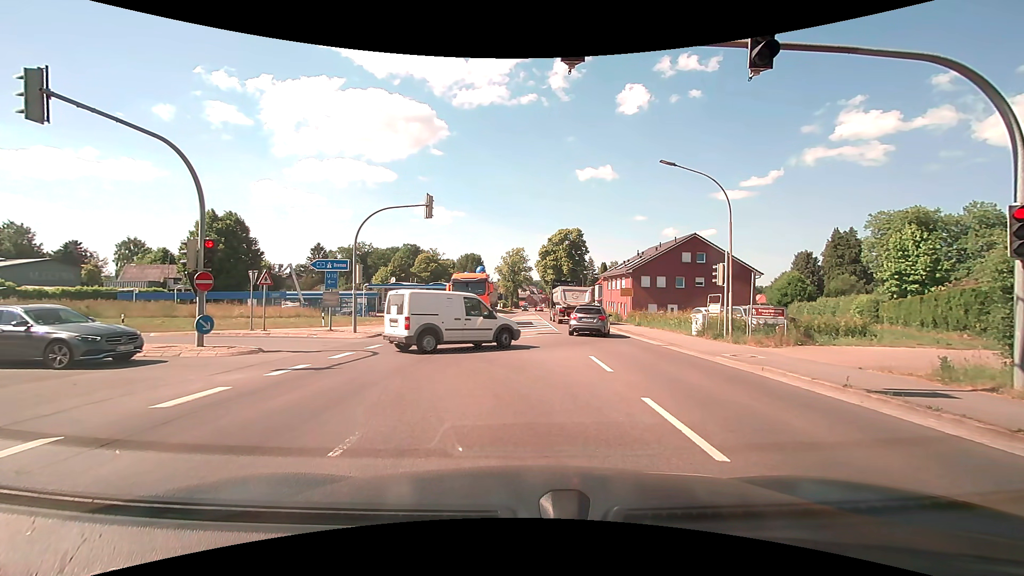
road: secondary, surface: asphalt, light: Day
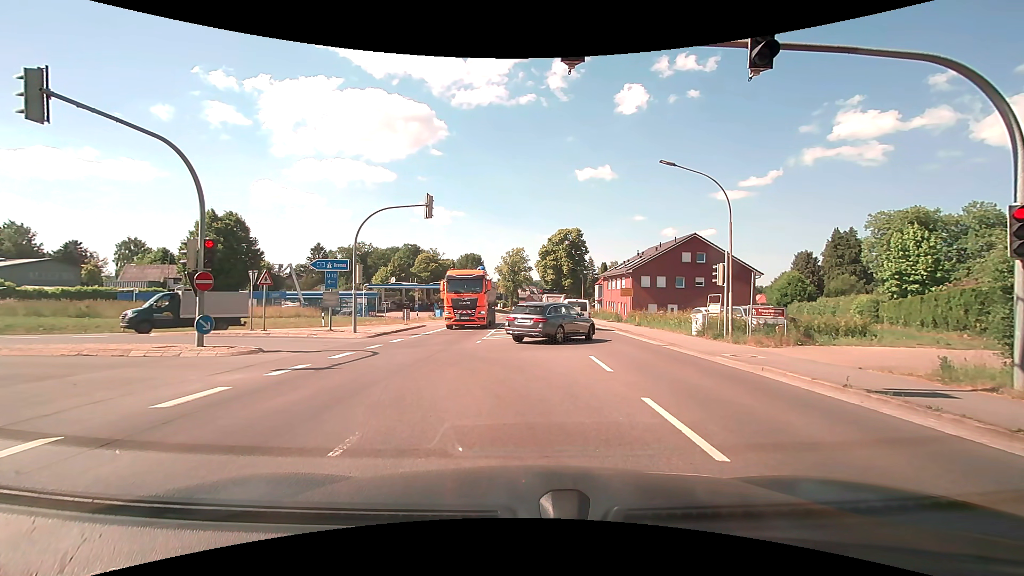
(0.0, 0.0) m; 0°
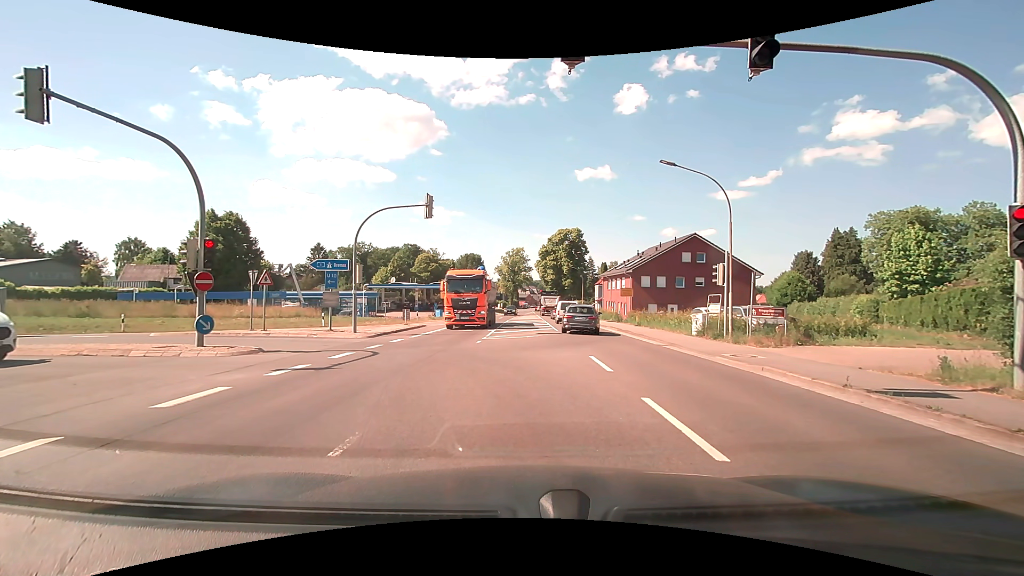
(0.0, 0.0) m; 0°
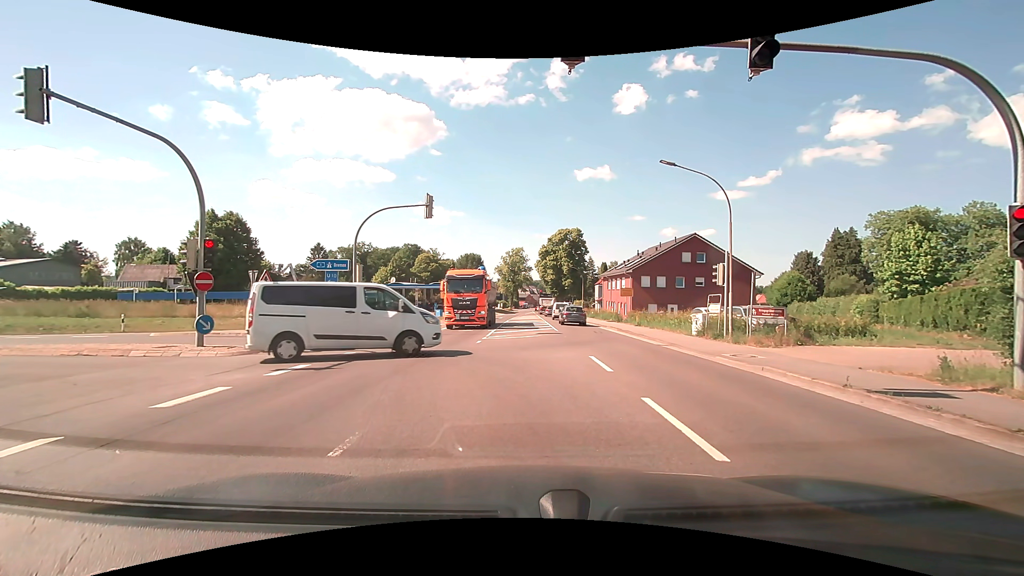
(0.0, 0.0) m; 0°
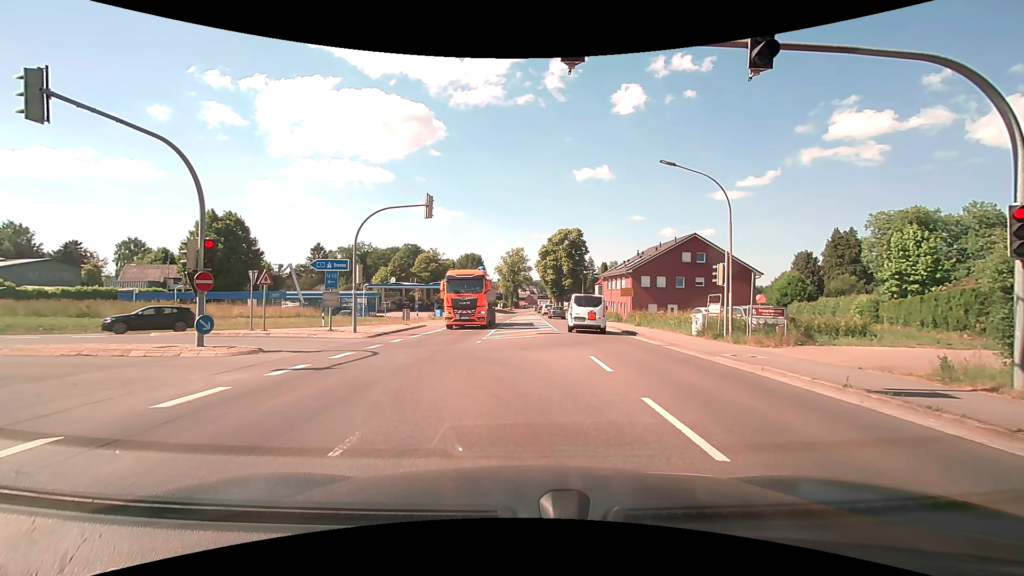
(0.0, 0.0) m; 0°
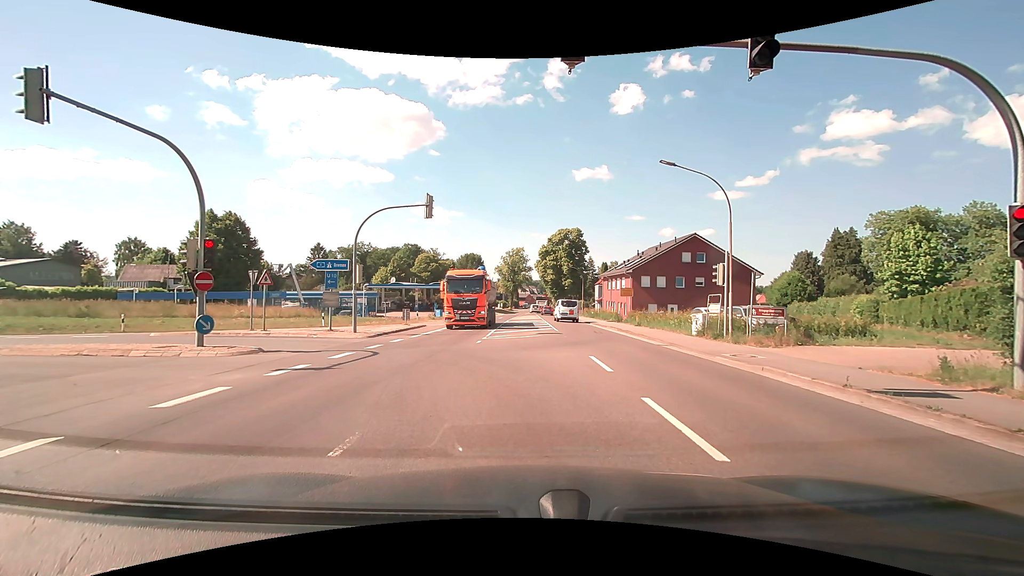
(0.0, 0.0) m; 0°
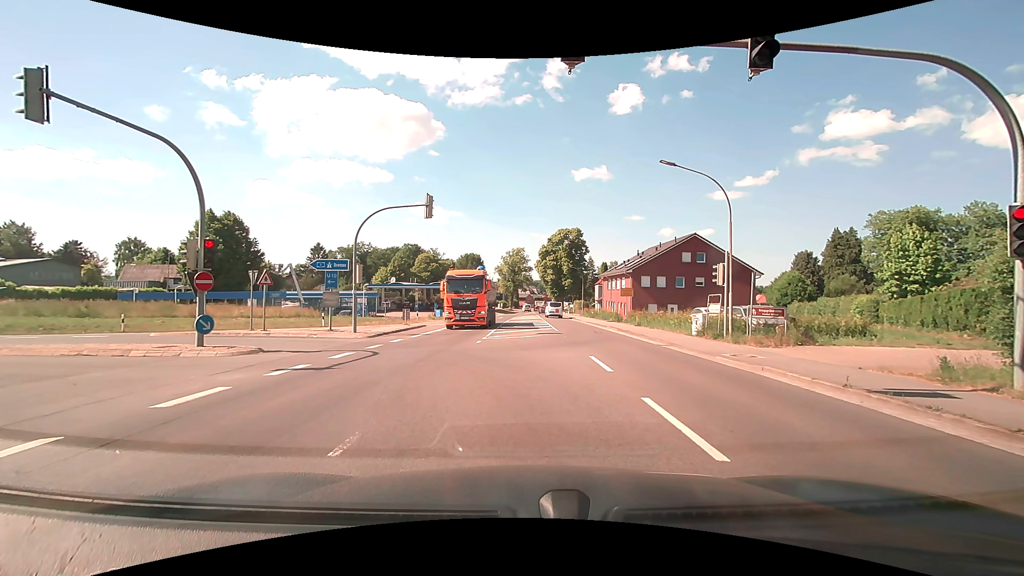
(0.0, 0.0) m; 0°
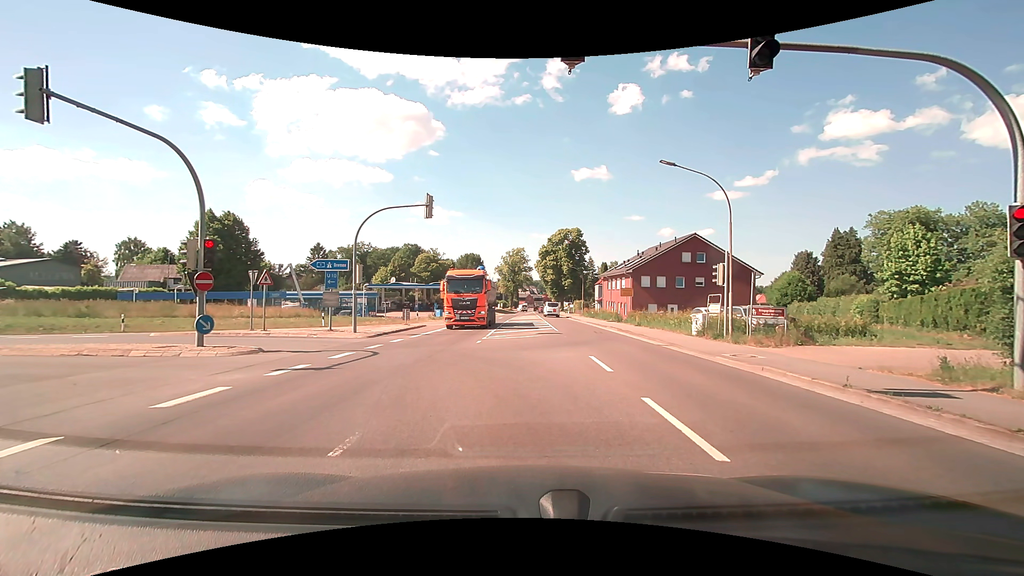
(0.0, 0.0) m; 0°
(-1, +10) (-5, +19) (-14, +22) (-24, +22) (-34, +21) (-44, +21) (-54, +20) (-64, +20) (-74, +20) (-84, +20) m
